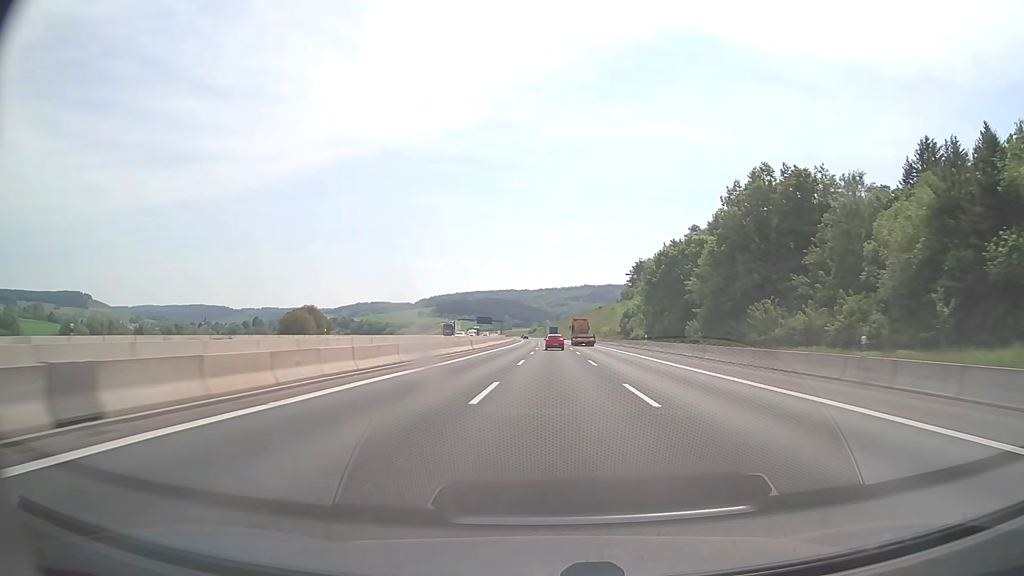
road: motorway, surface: asphalt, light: Day
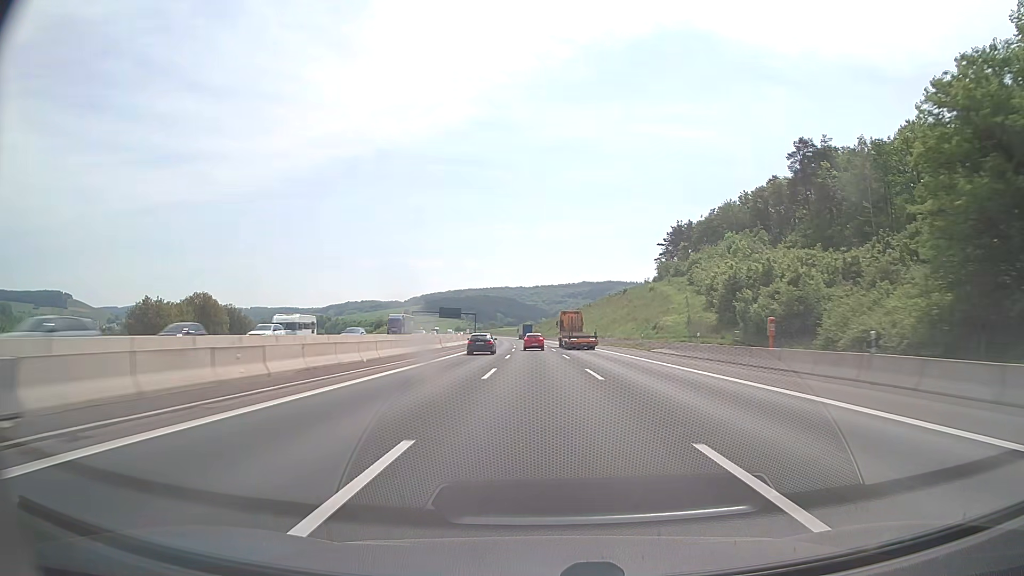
(+1.5, +100.4) m; +1°
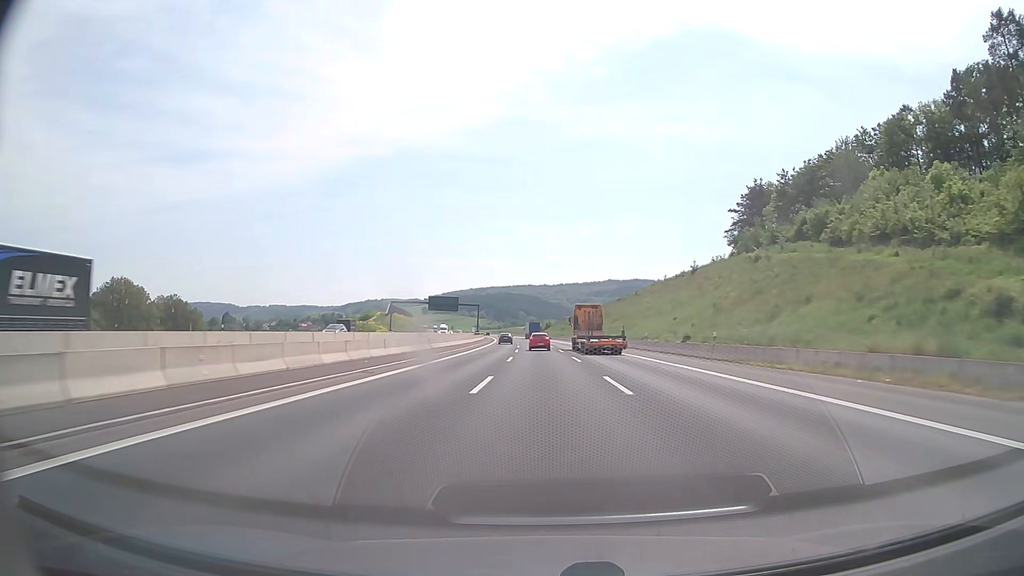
(-1.0, +59.0) m; -2°
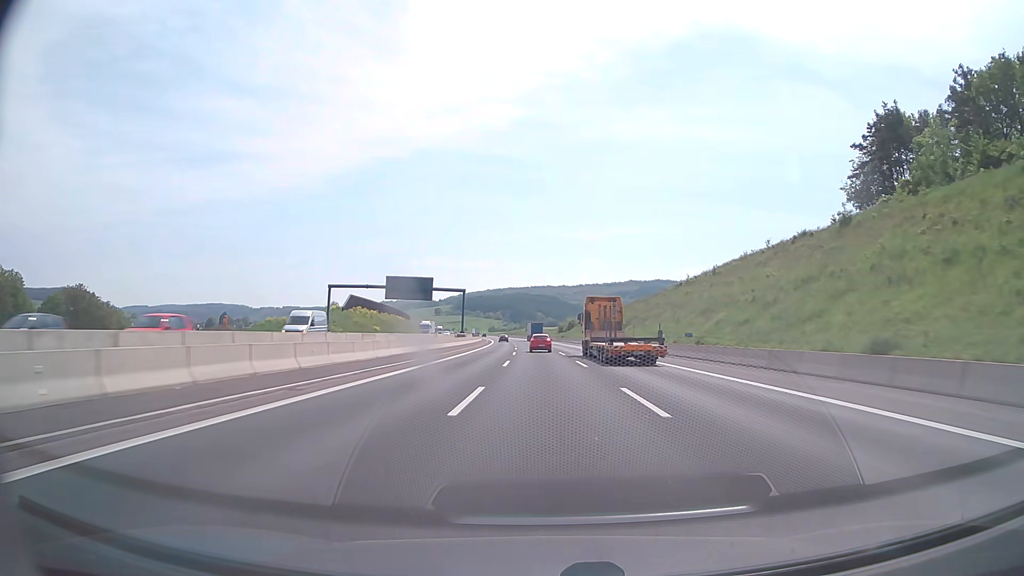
(-0.7, +57.9) m; -1°
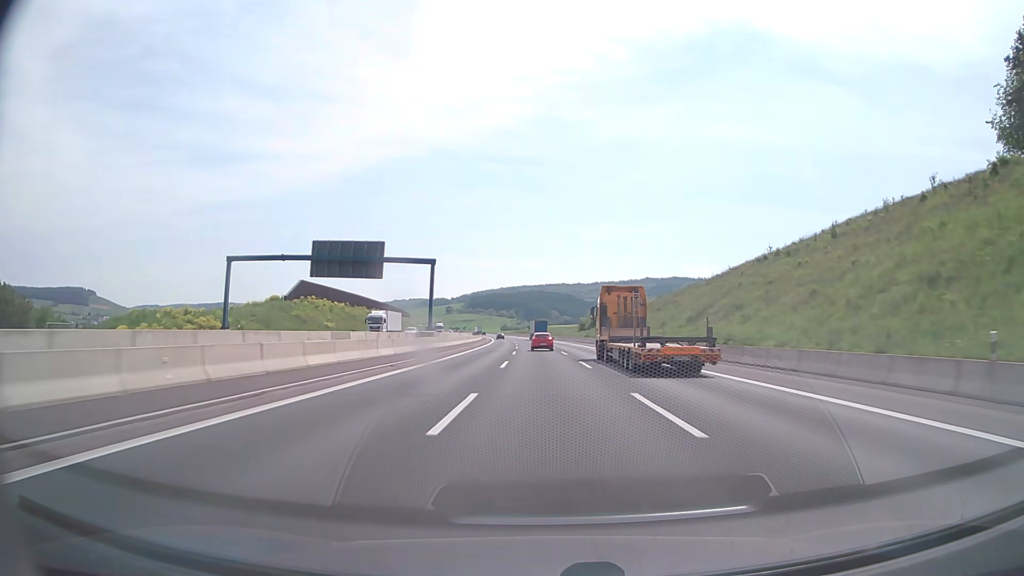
(-0.4, +38.1) m; -1°
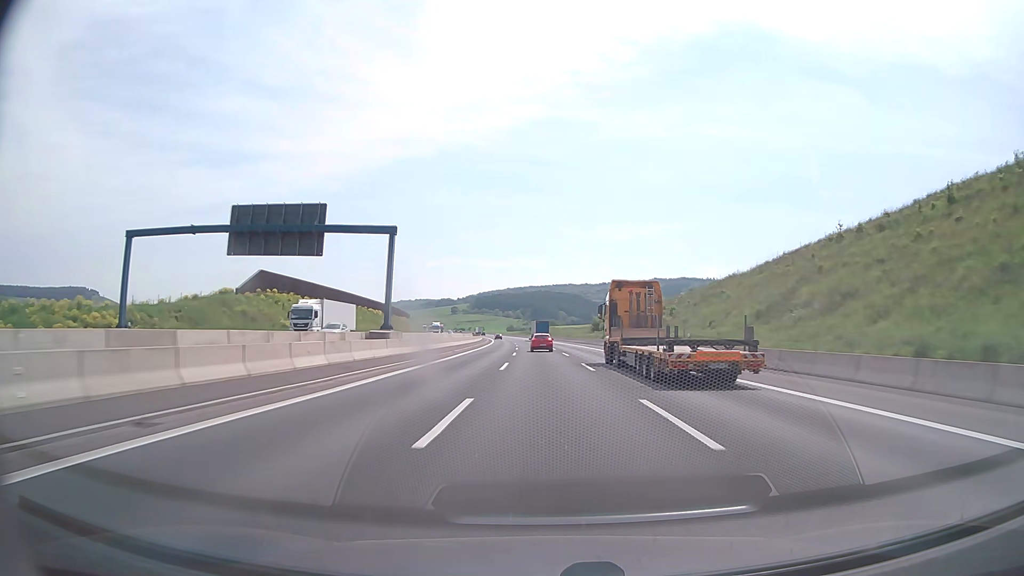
(-0.1, +18.9) m; -1°
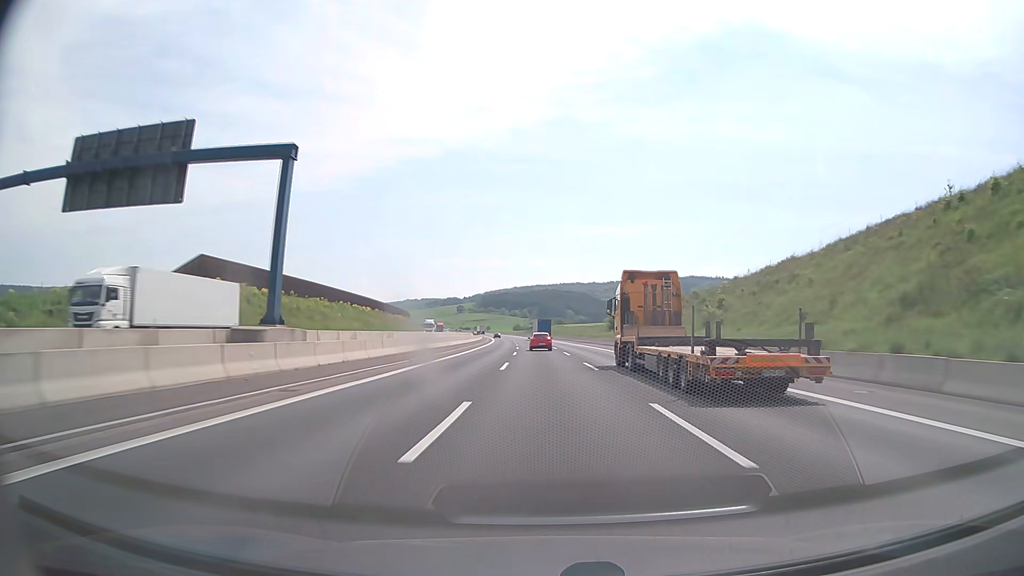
(-0.1, +18.9) m; -1°
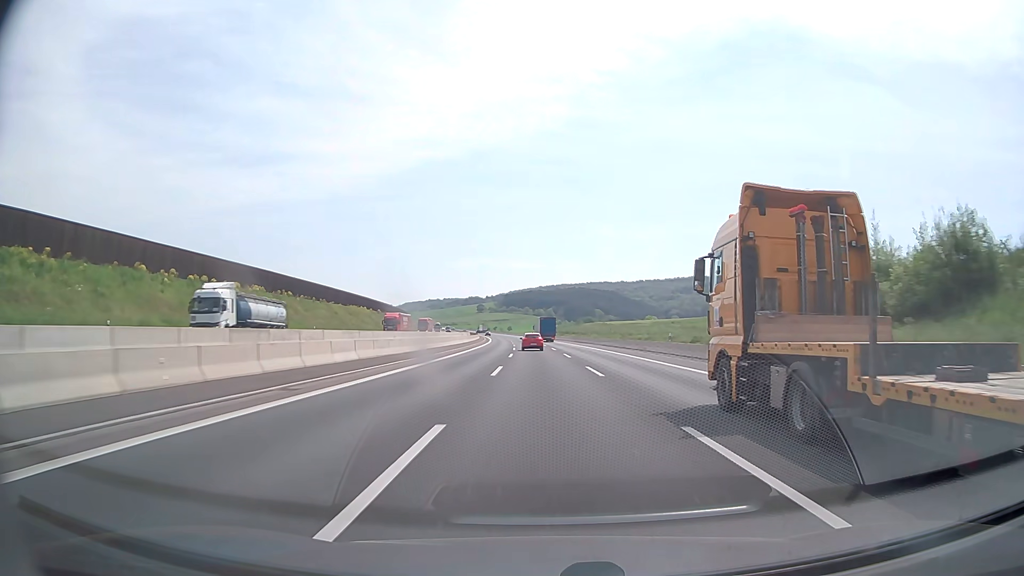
(-1.6, +75.1) m; -2°
(0, +10) (0, +20) (0, +30) (0, +40) (-1, +50) (-1, +60) (-1, +70) (-2, +80) (-2, +90) (-3, +100) m
